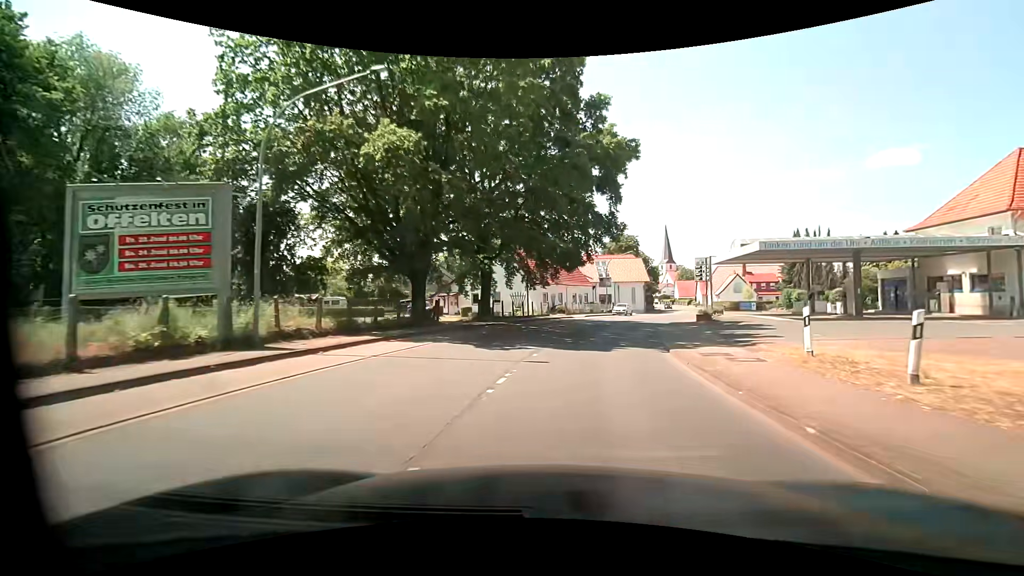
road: primary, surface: asphalt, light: Day
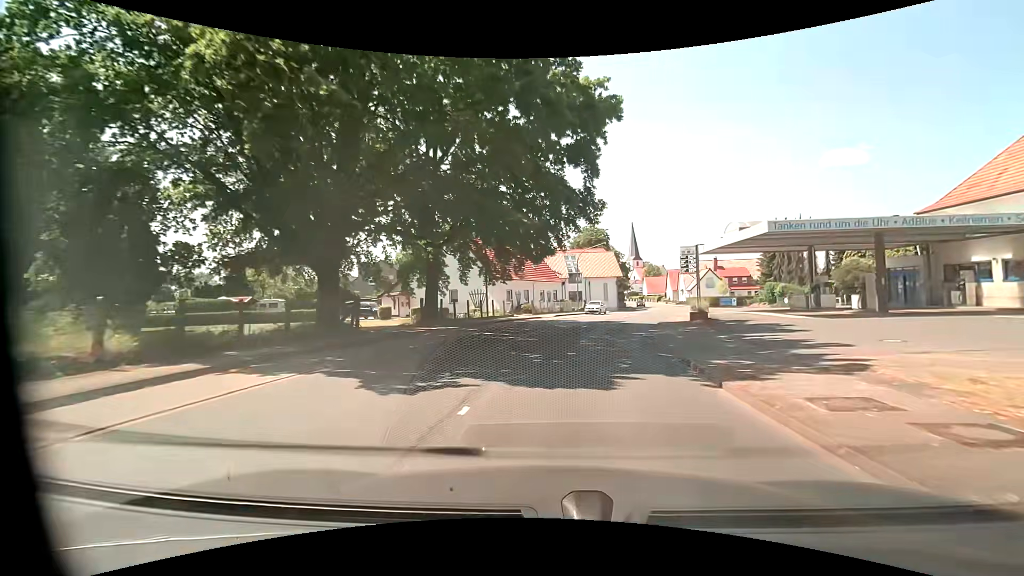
(+0.3, +7.2) m; +4°
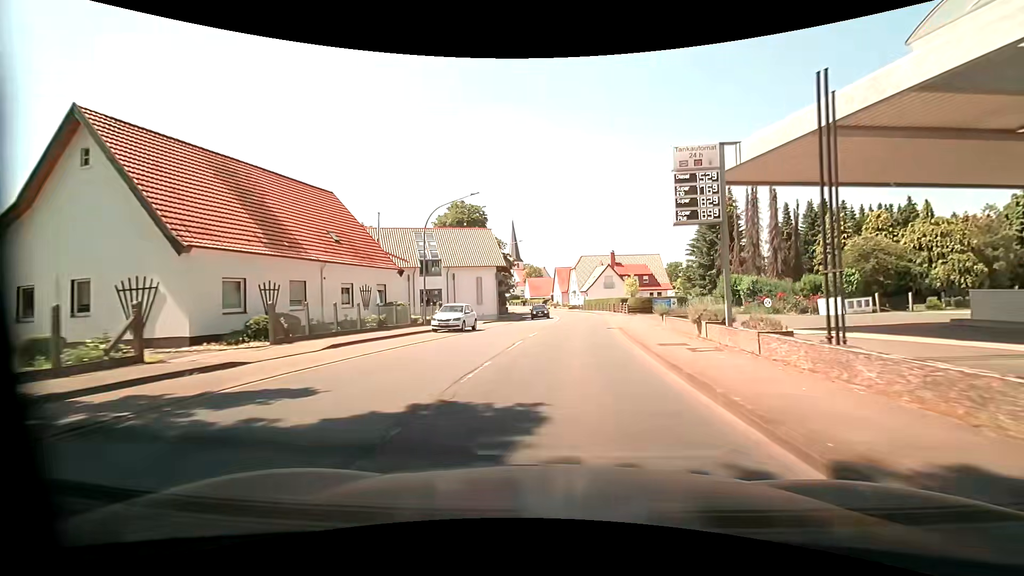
(+3.6, +28.2) m; +14°
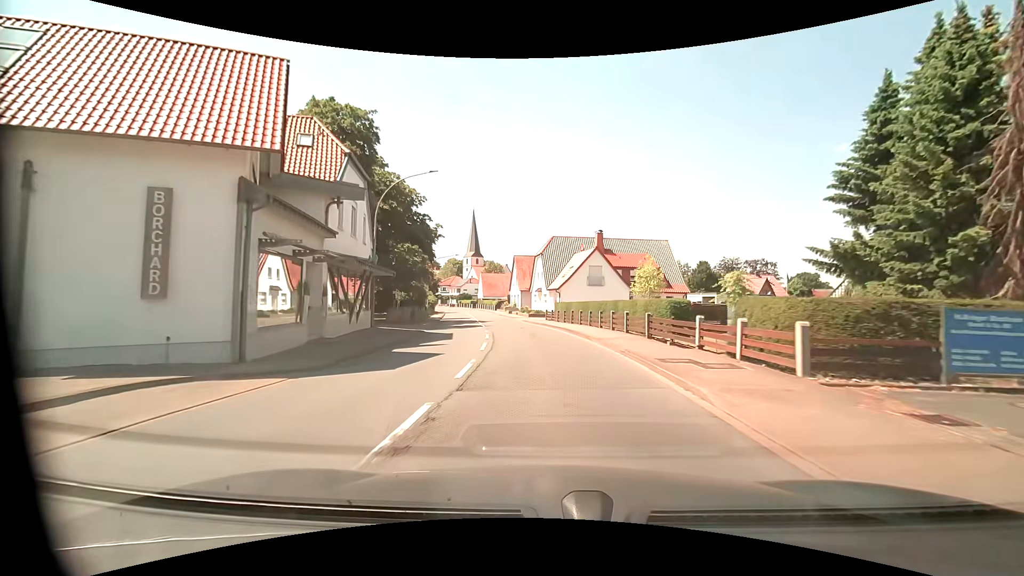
(+1.8, +35.0) m; +4°
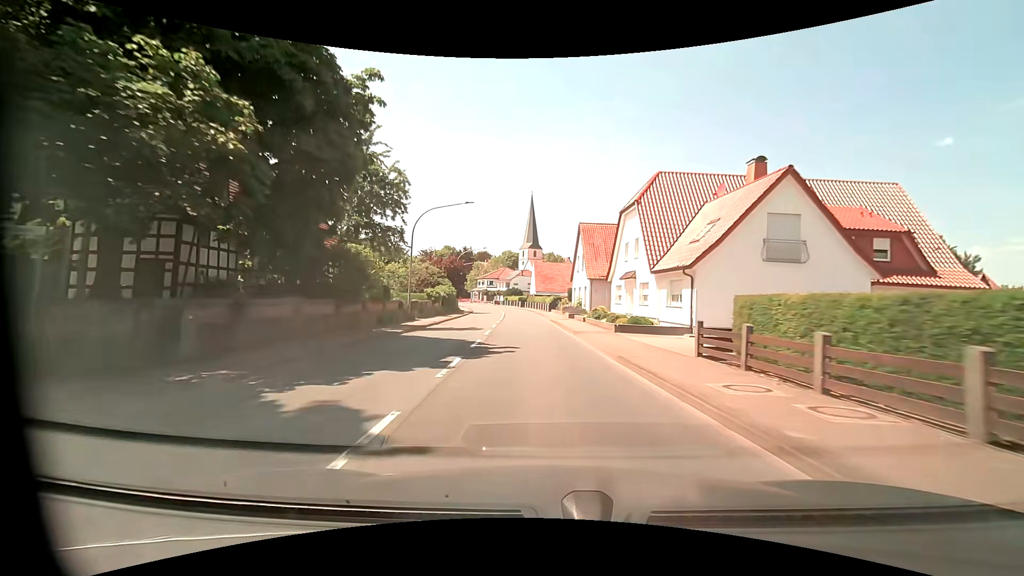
(-1.9, +31.3) m; -7°
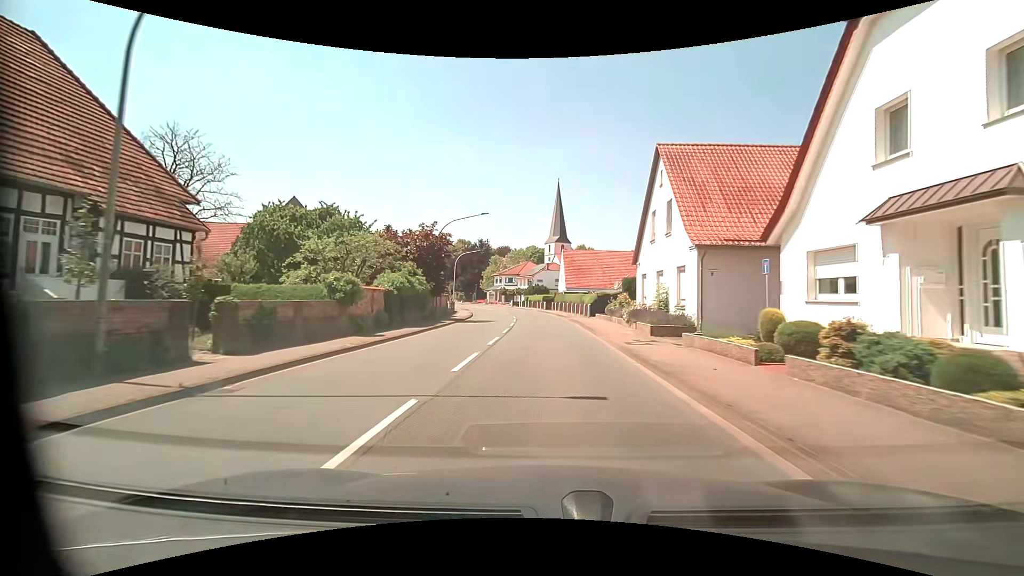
(-0.6, +23.9) m; -3°
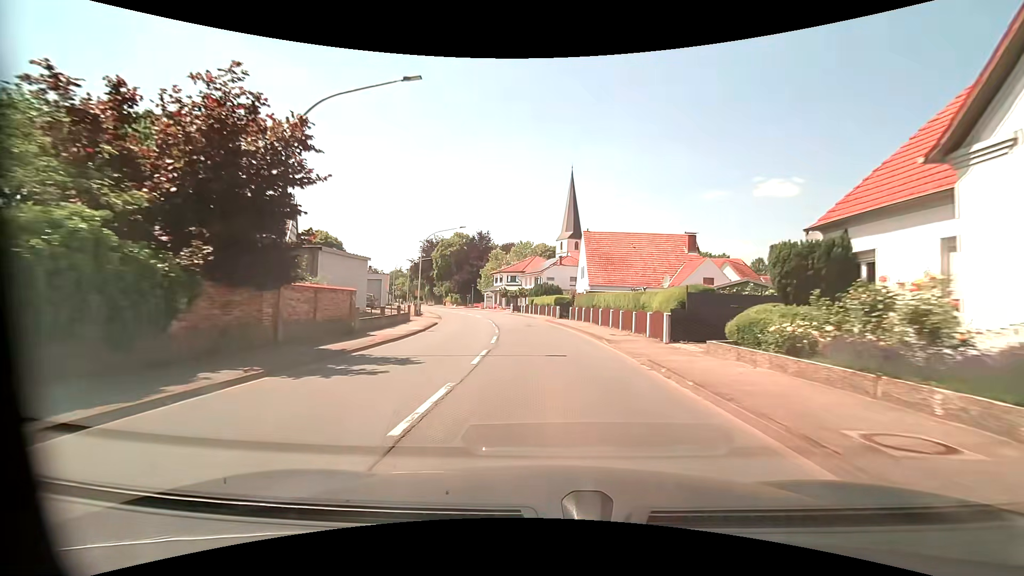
(-0.3, +22.8) m; -1°
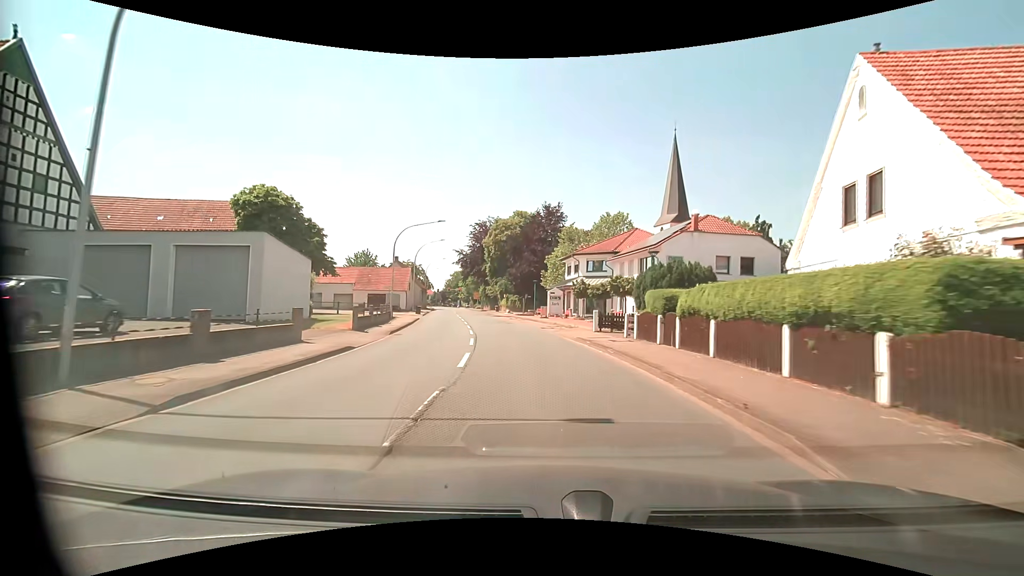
(-2.2, +36.7) m; -9°
(0, +10) (-2, +20) (-3, +30) (-5, +40) (-7, +49) (-9, +59) (-11, +69) (-13, +79) (-15, +89) (-16, +99) m
